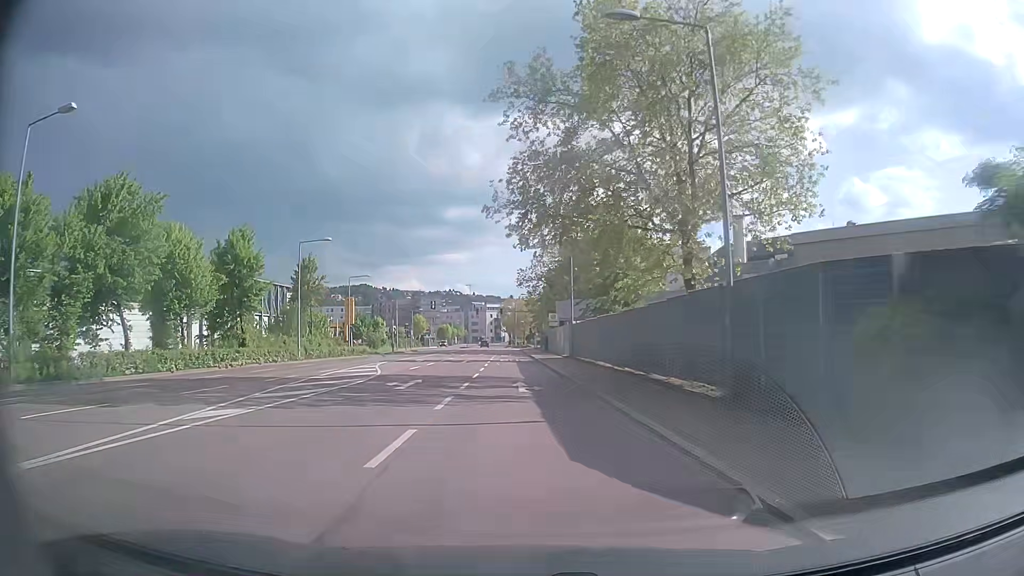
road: secondary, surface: asphalt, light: Day
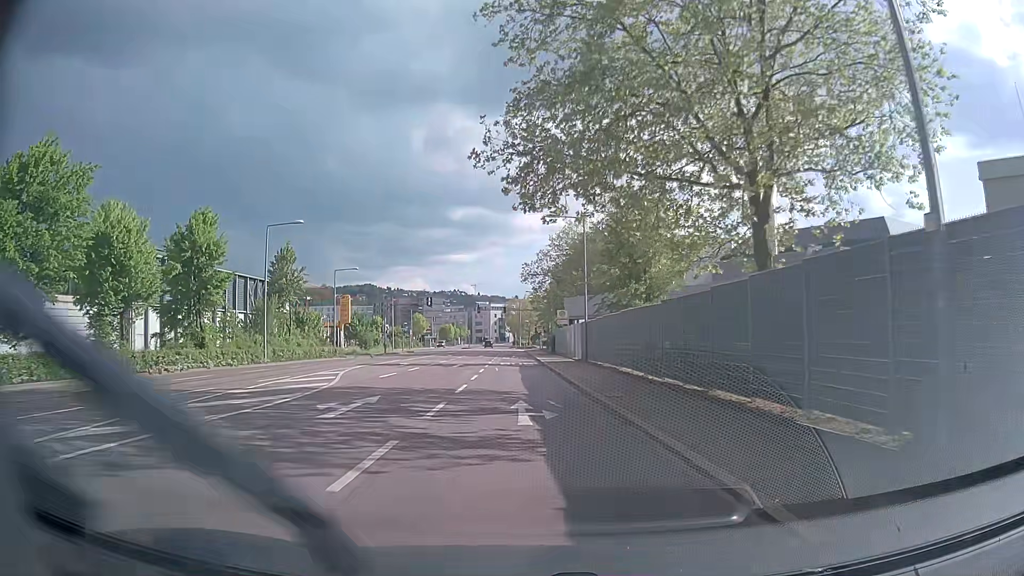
(0.0, +7.2) m; -1°
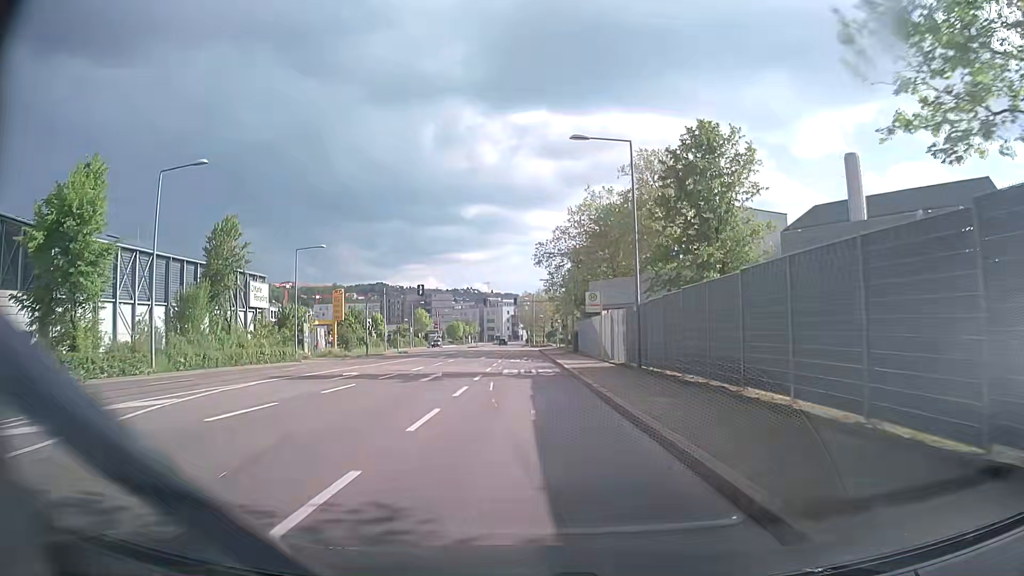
(0.0, +14.5) m; -1°
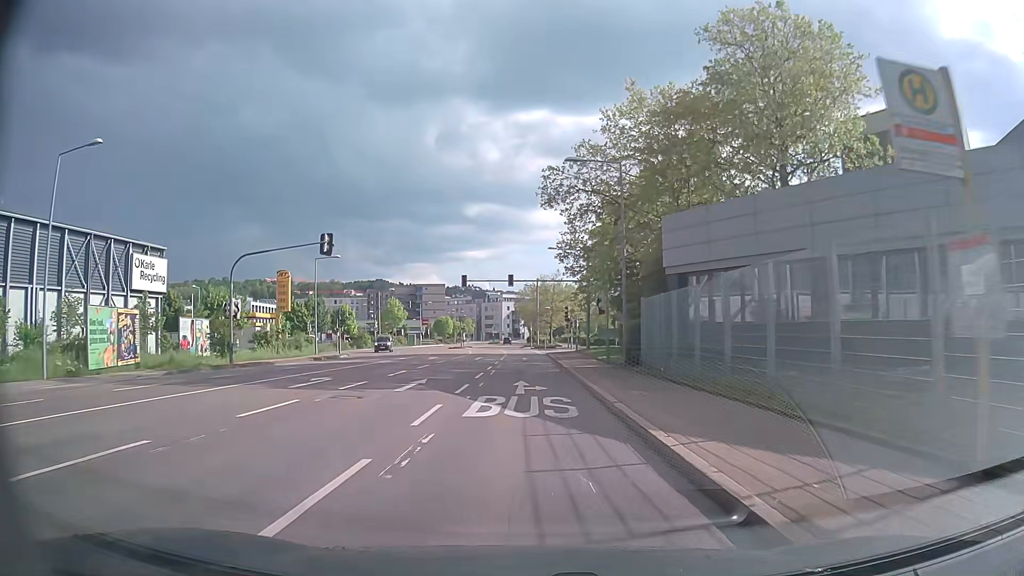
(-0.2, +29.4) m; 0°
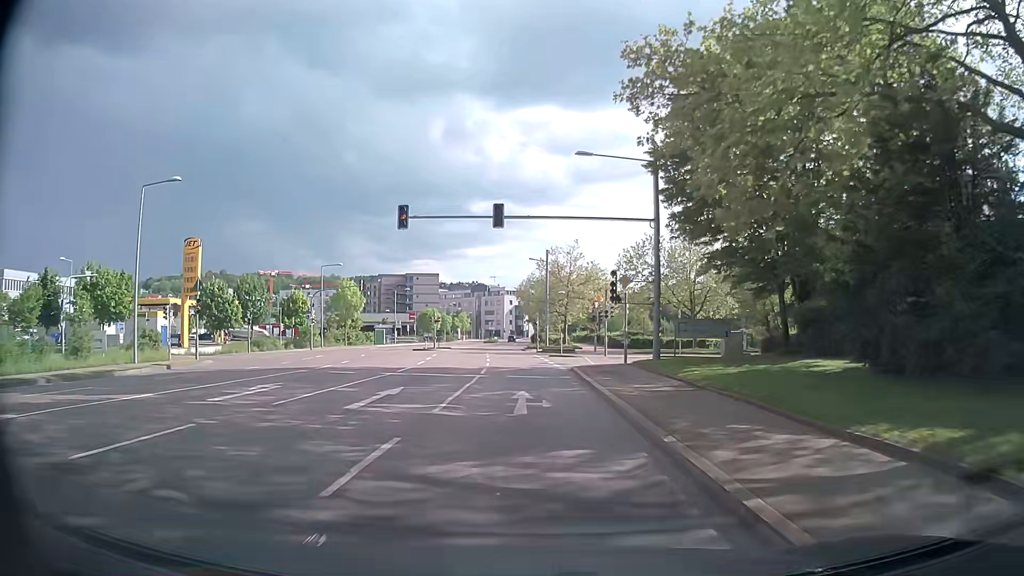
(-0.1, +29.0) m; 0°
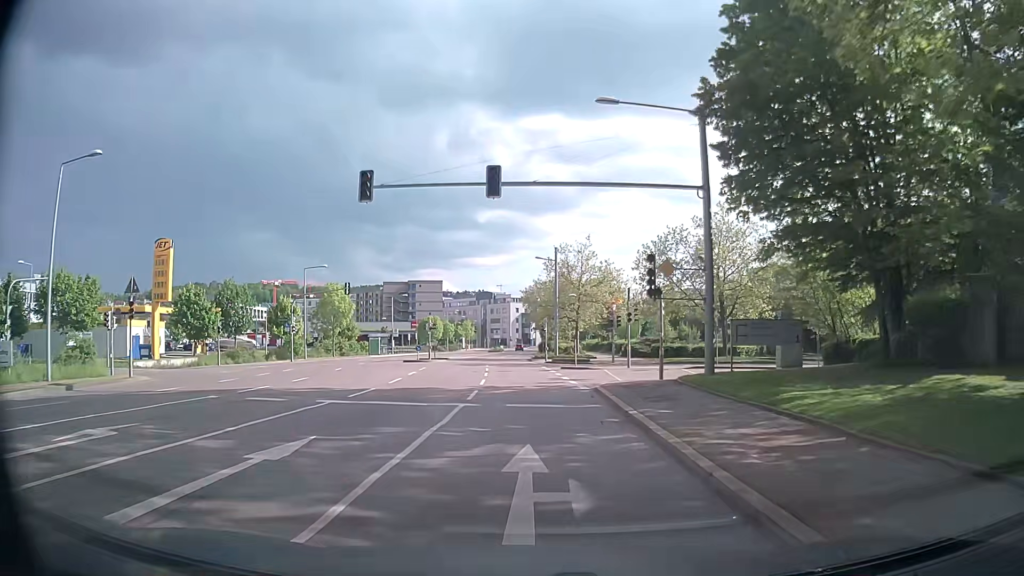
(-0.1, +7.2) m; -2°
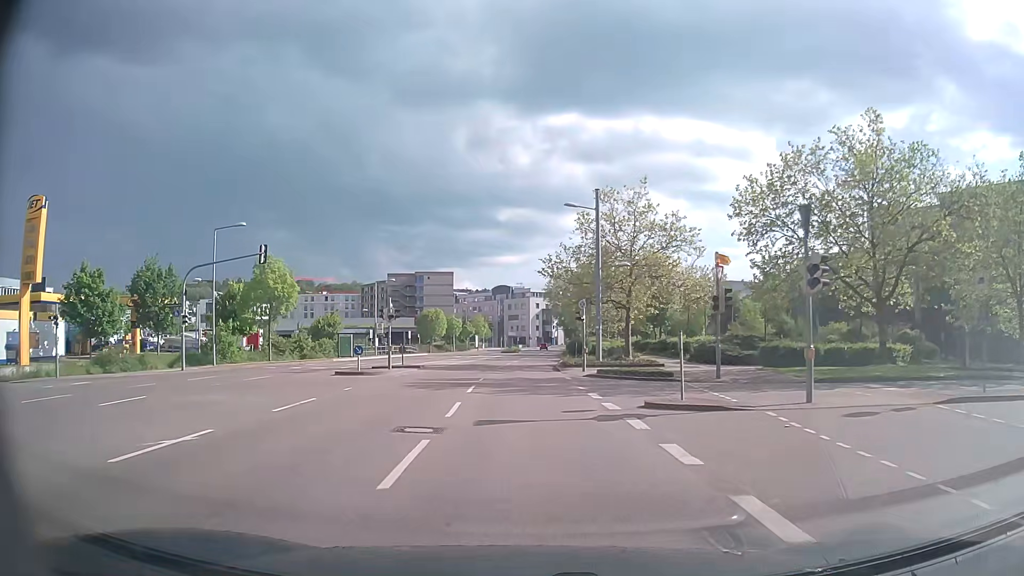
(0.0, +21.8) m; -2°
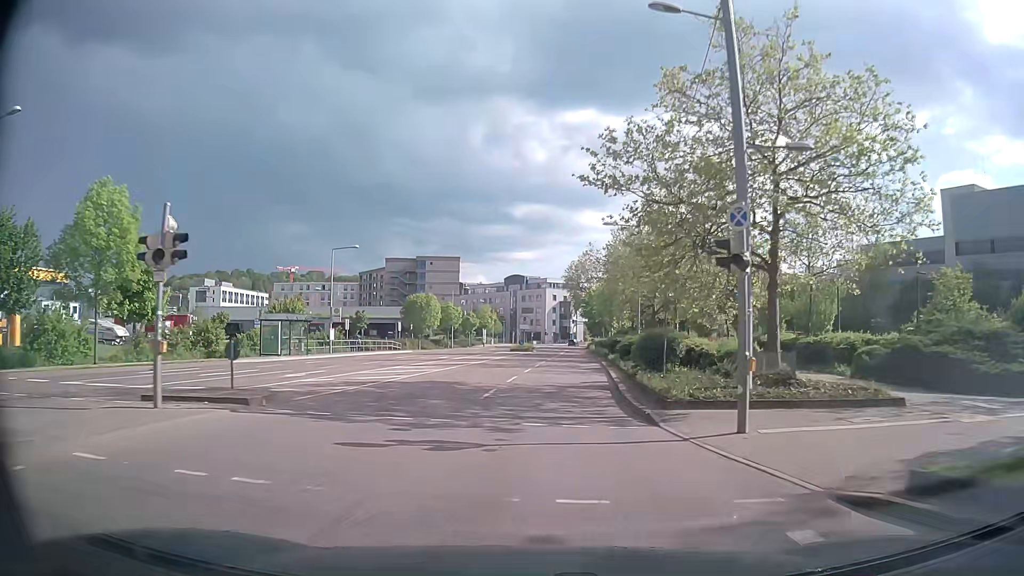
(-0.2, +22.4) m; -1°
(0, +10) (+1, +20) (+1, +30) (+2, +40) (+3, +50) (+4, +60) (+5, +70) (+5, +80) (+6, +90) (+7, +100) m
